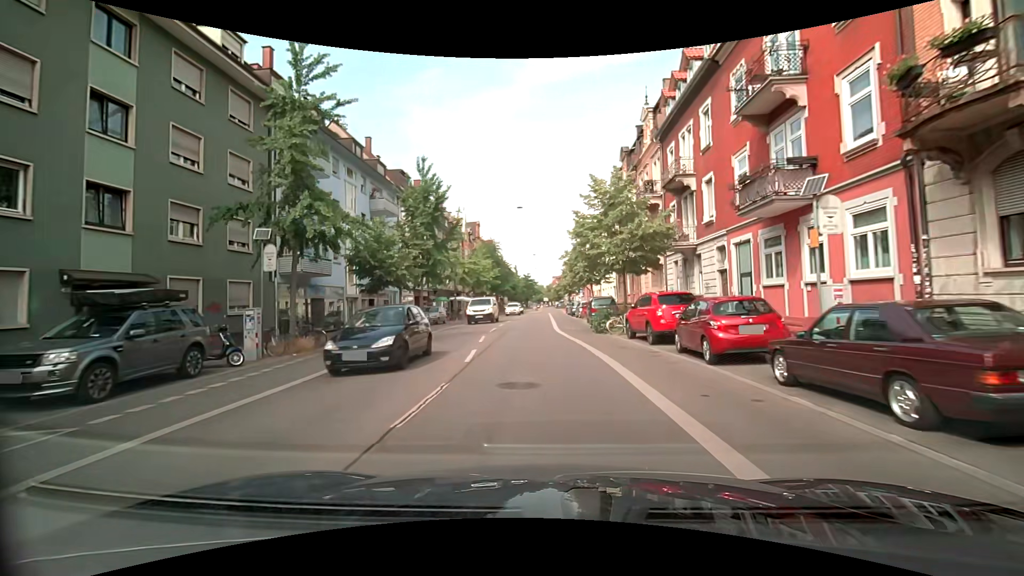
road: secondary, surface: asphalt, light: Day
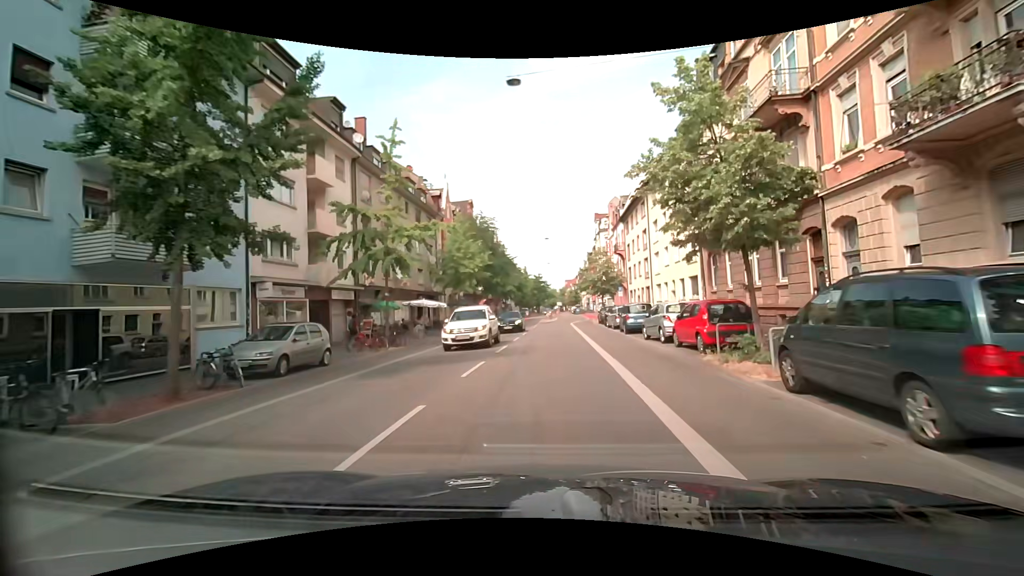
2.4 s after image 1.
(-0.7, +25.3) m; -2°
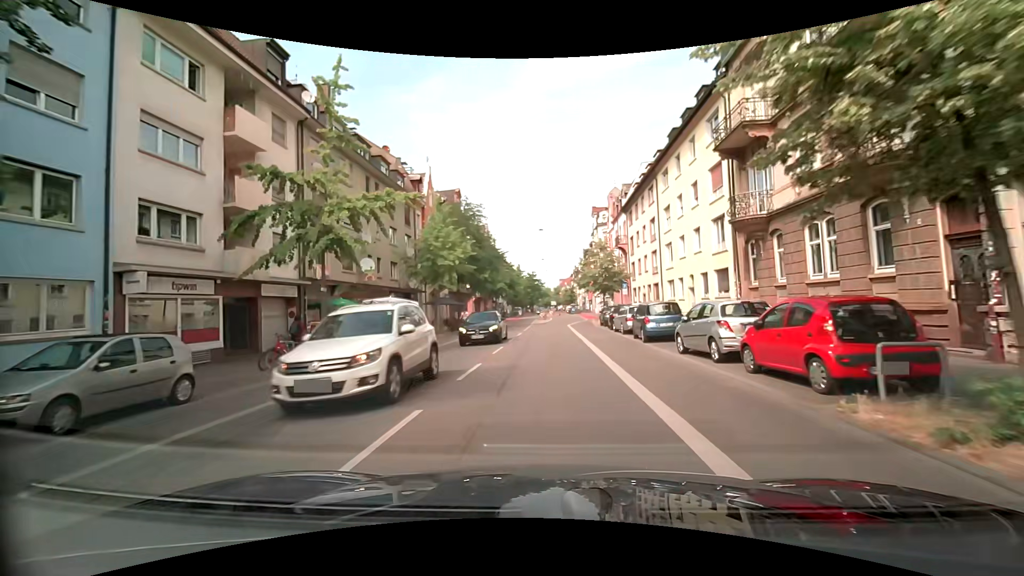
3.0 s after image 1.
(+0.1, +6.2) m; +1°
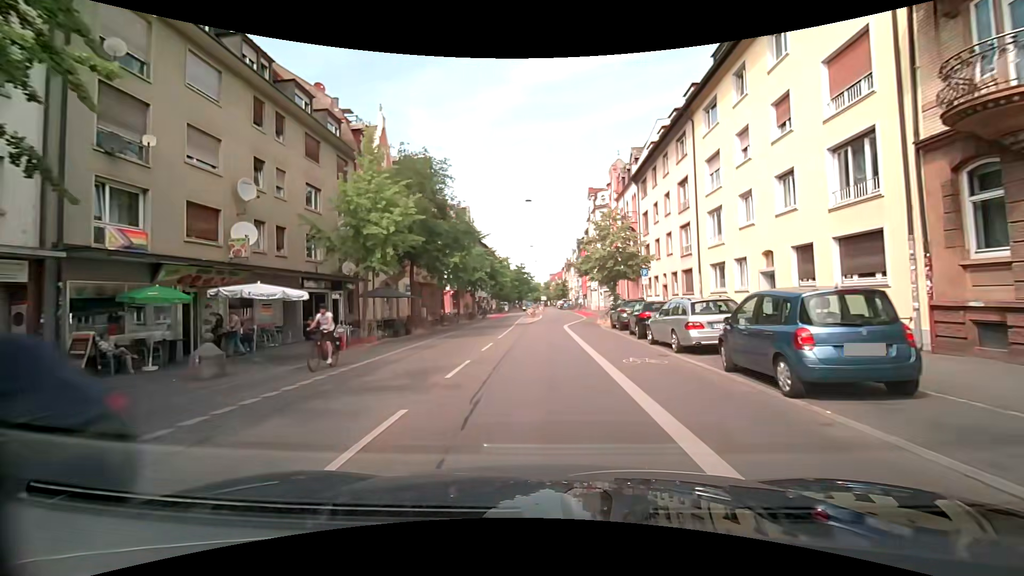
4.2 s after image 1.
(+0.1, +12.1) m; +1°
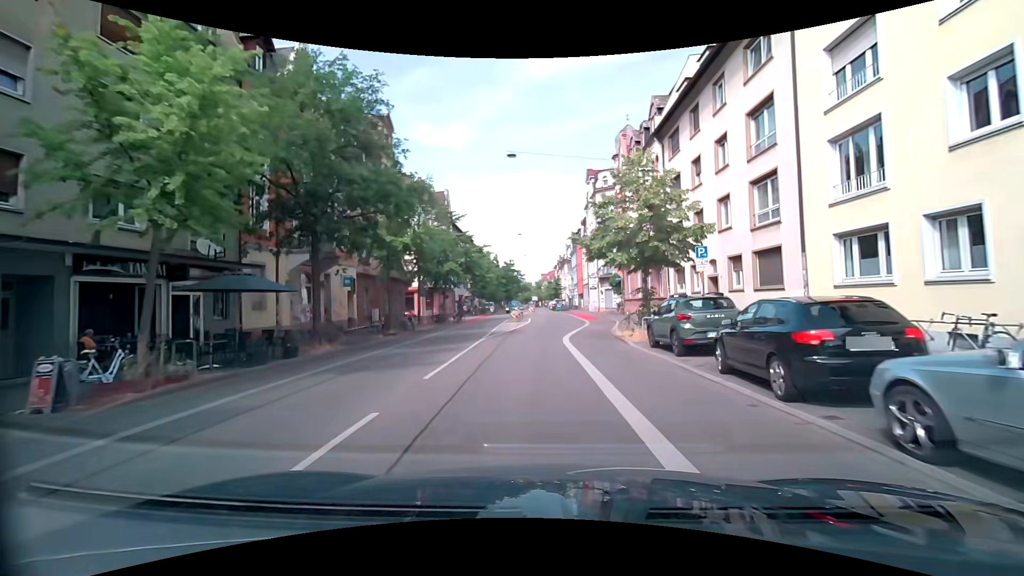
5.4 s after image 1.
(0.0, +12.1) m; 0°
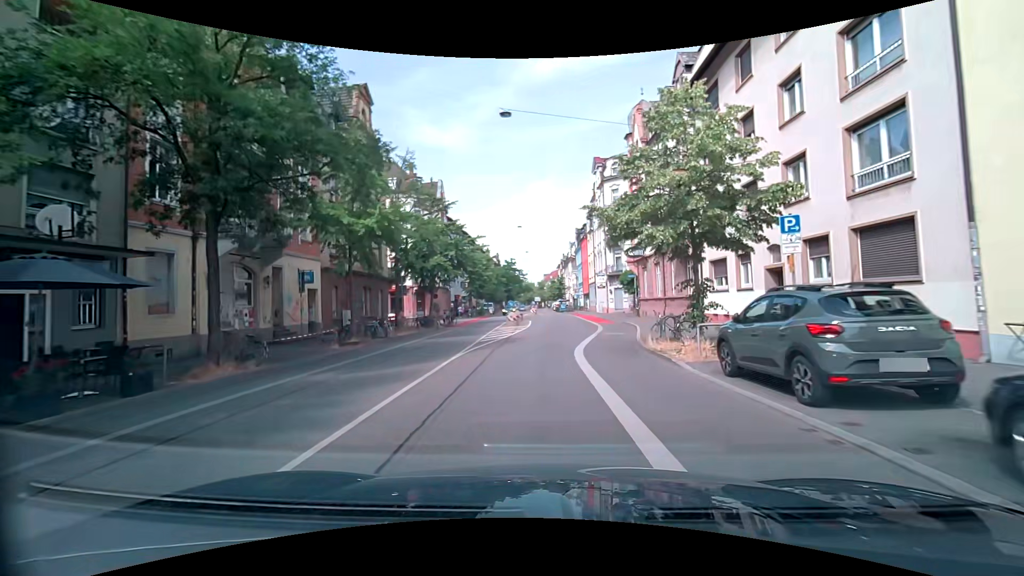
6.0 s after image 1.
(0.0, +6.1) m; 0°
